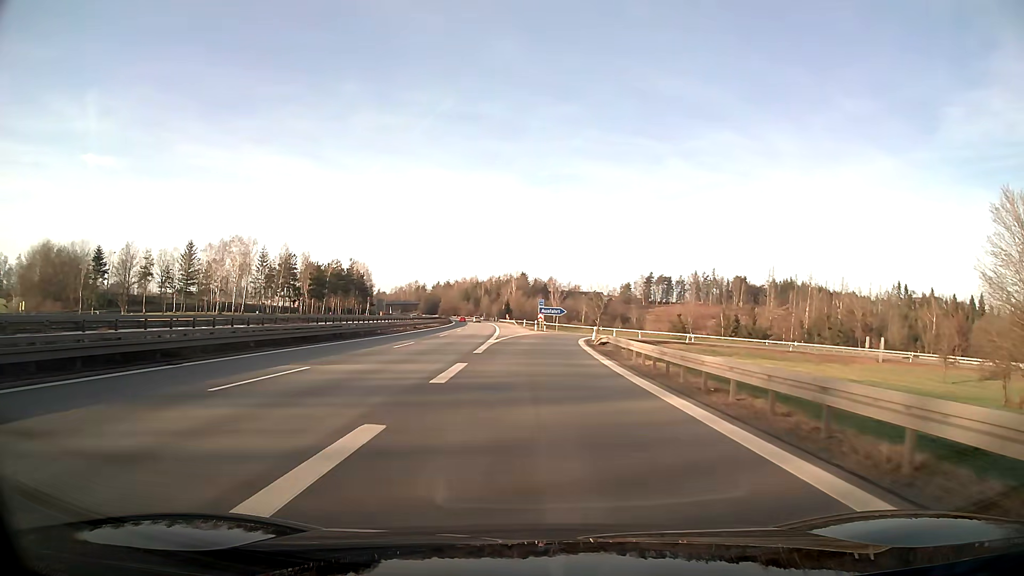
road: motorway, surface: asphalt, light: Day
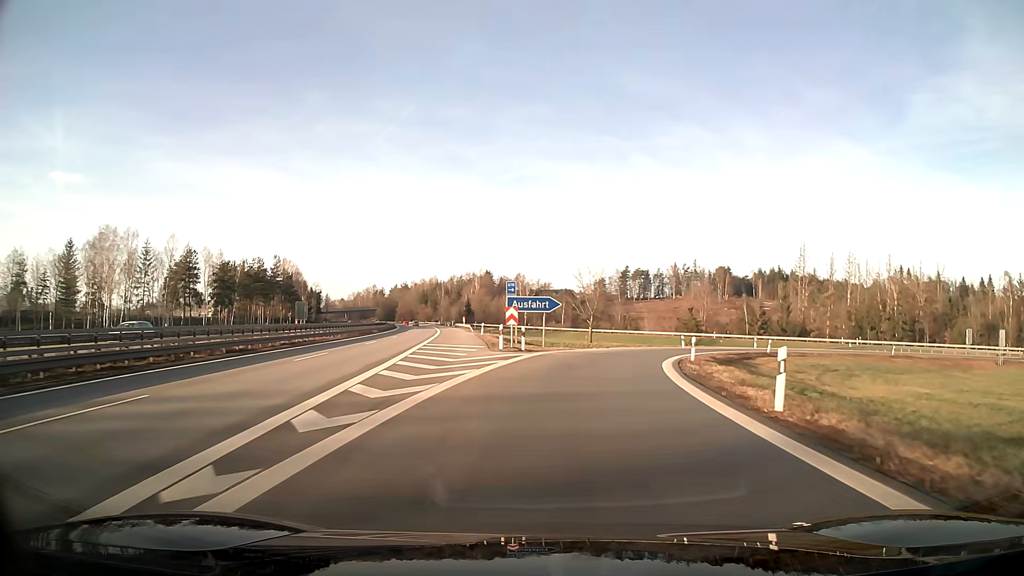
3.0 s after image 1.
(+0.5, +41.7) m; +4°
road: motorway_link
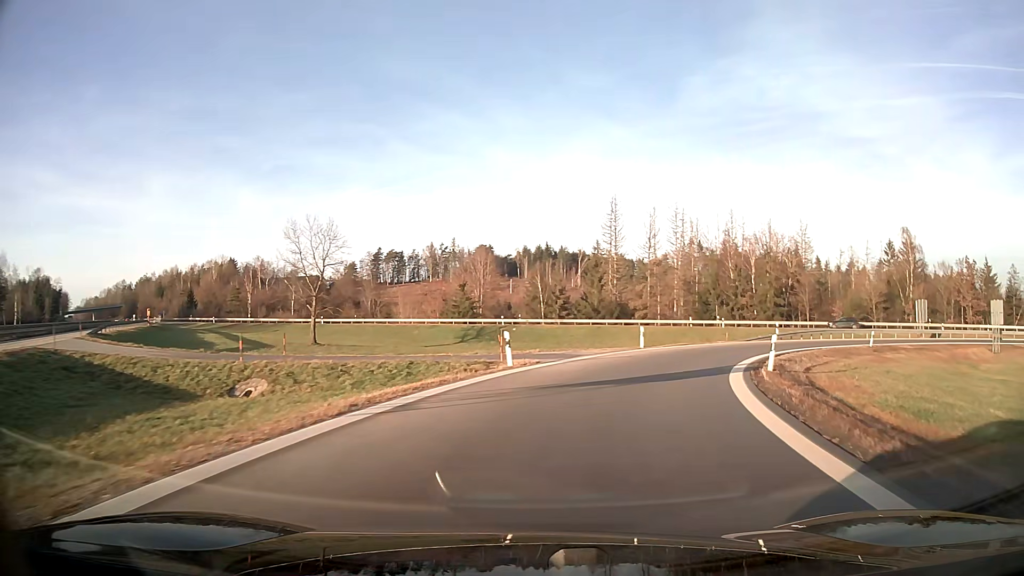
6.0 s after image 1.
(+6.0, +36.7) m; +22°
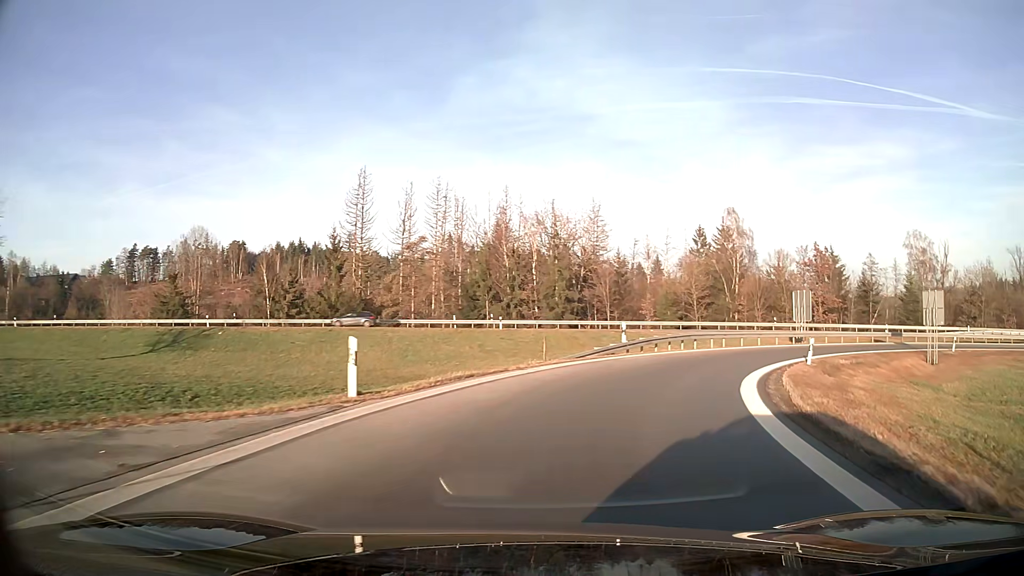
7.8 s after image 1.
(+3.5, +20.1) m; +21°
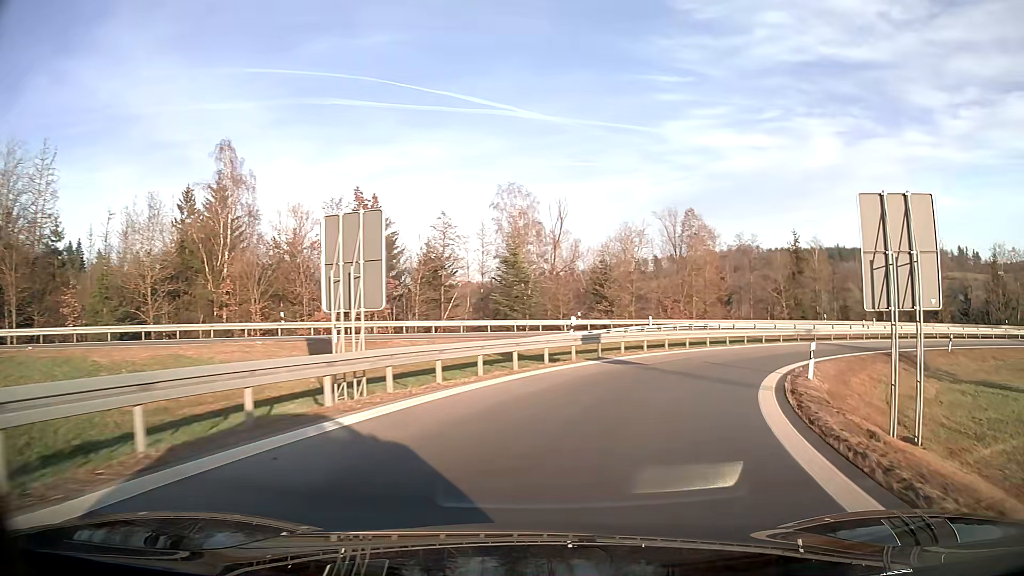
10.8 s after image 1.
(+11.2, +30.4) m; +41°
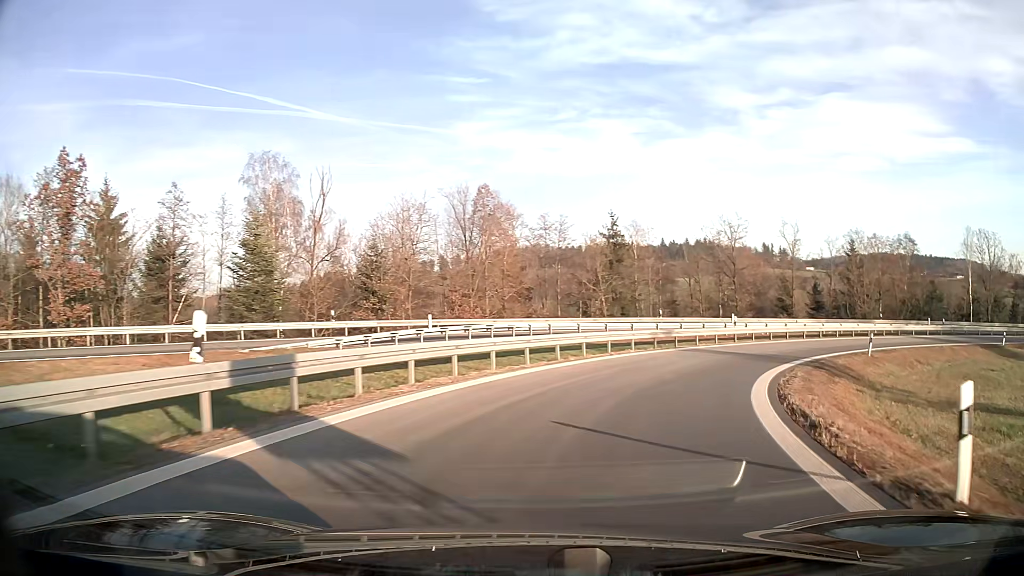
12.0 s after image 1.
(+2.1, +13.4) m; +18°
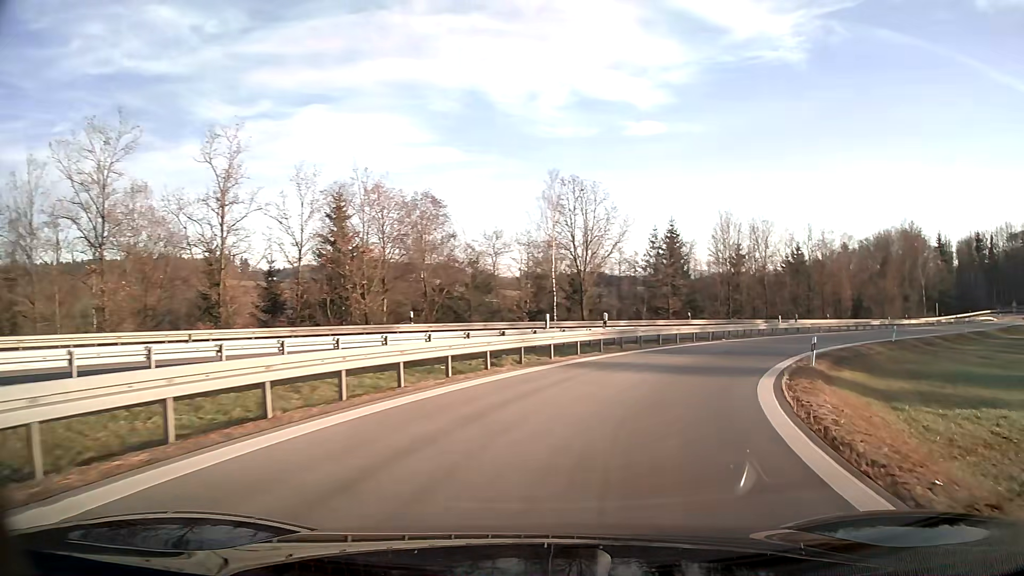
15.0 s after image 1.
(+13.6, +31.9) m; +46°
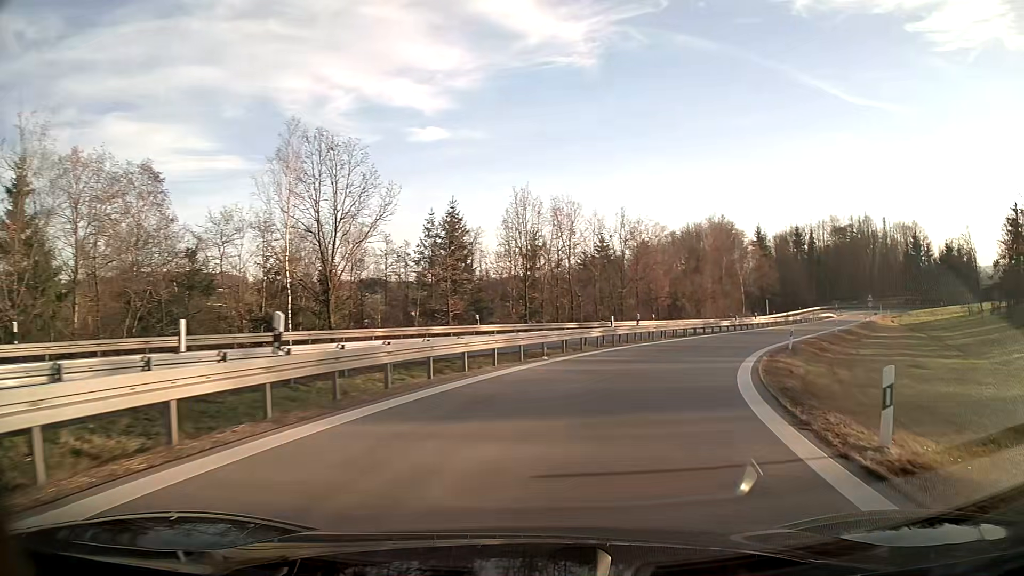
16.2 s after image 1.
(+2.4, +14.6) m; +18°
